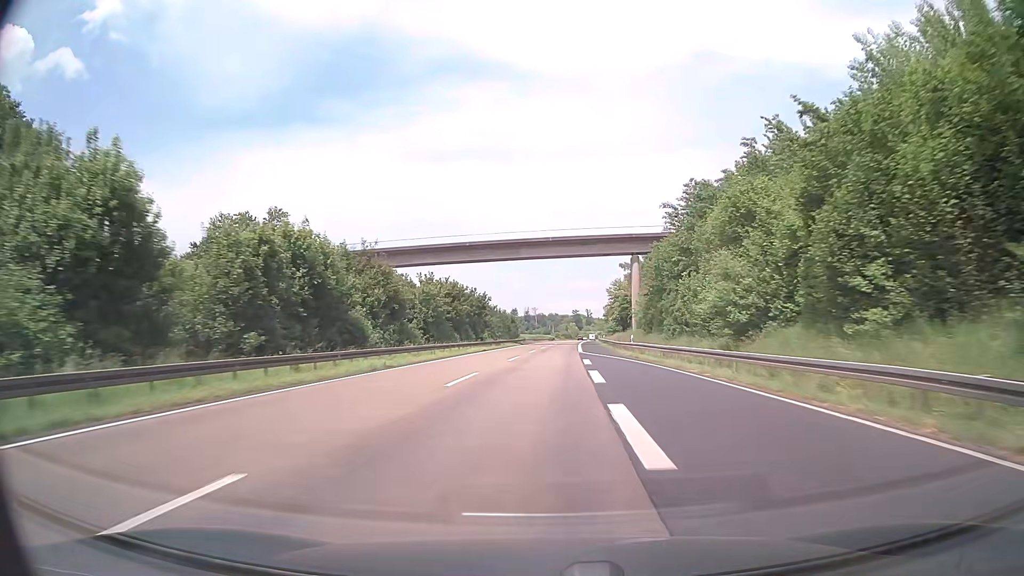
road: motorway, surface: asphalt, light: Day
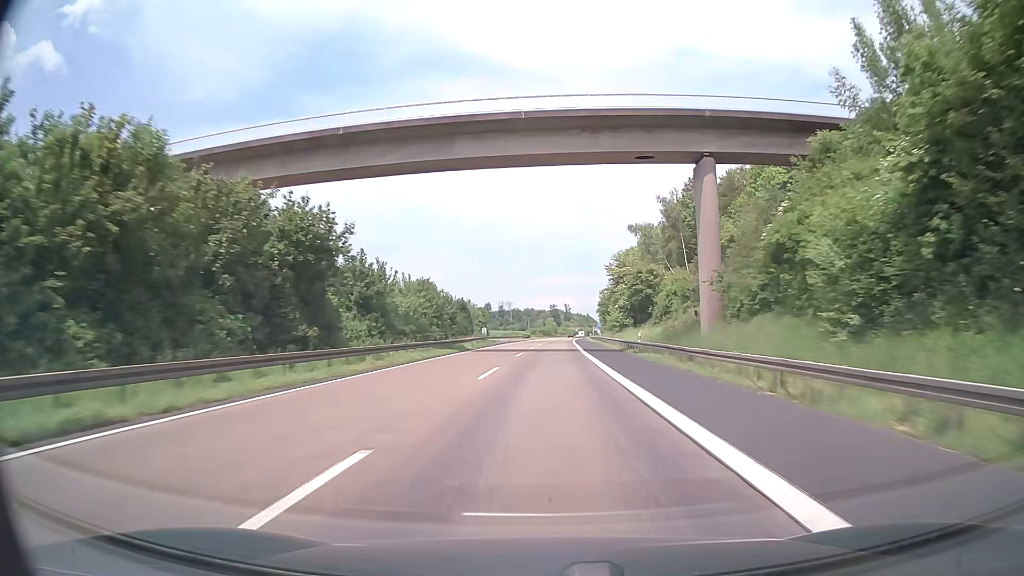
(+0.8, +52.0) m; +2°
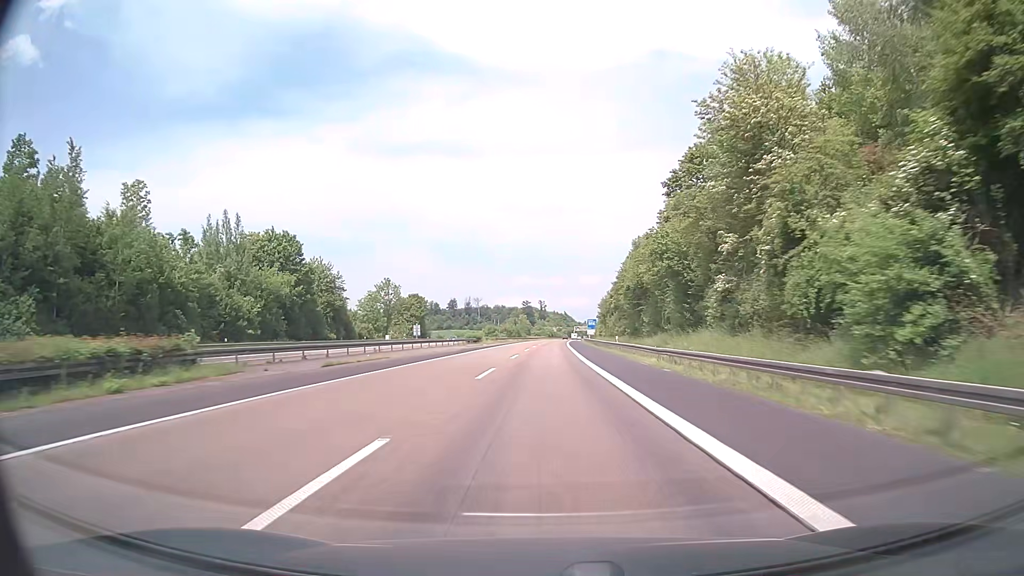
(+1.9, +86.2) m; +2°
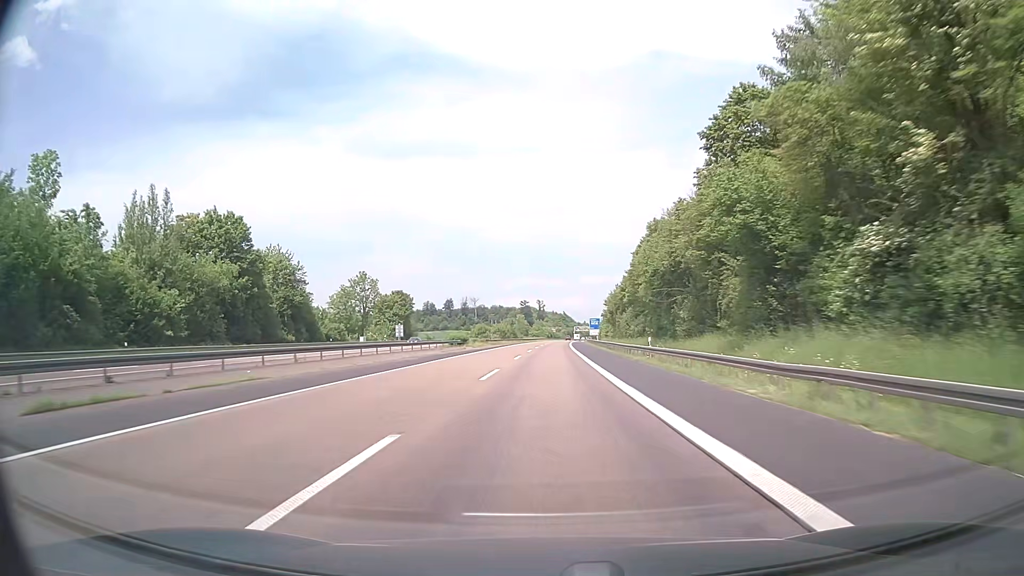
(0.0, +17.5) m; 0°
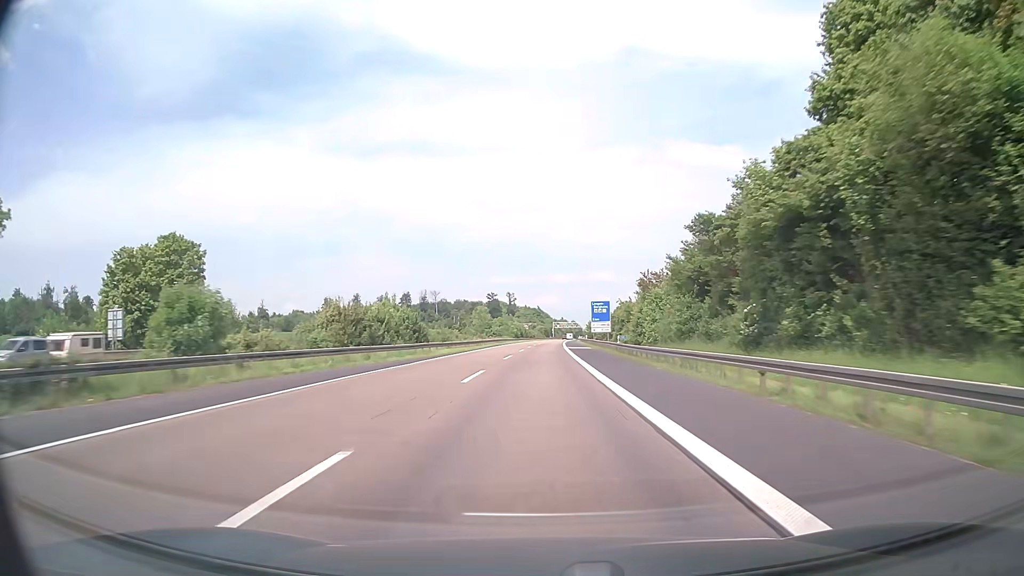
(+1.7, +90.6) m; +2°
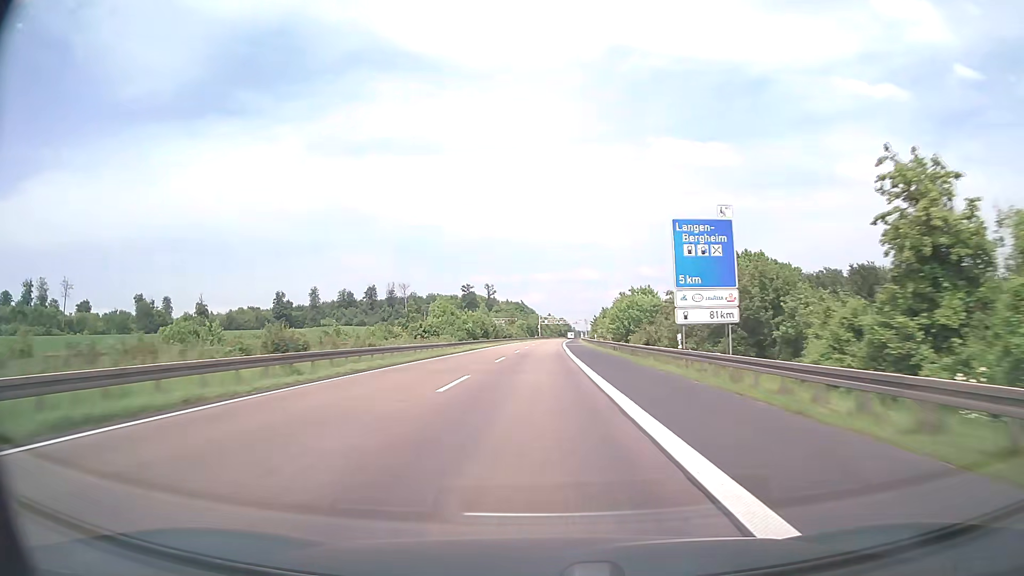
(+0.9, +74.6) m; +1°
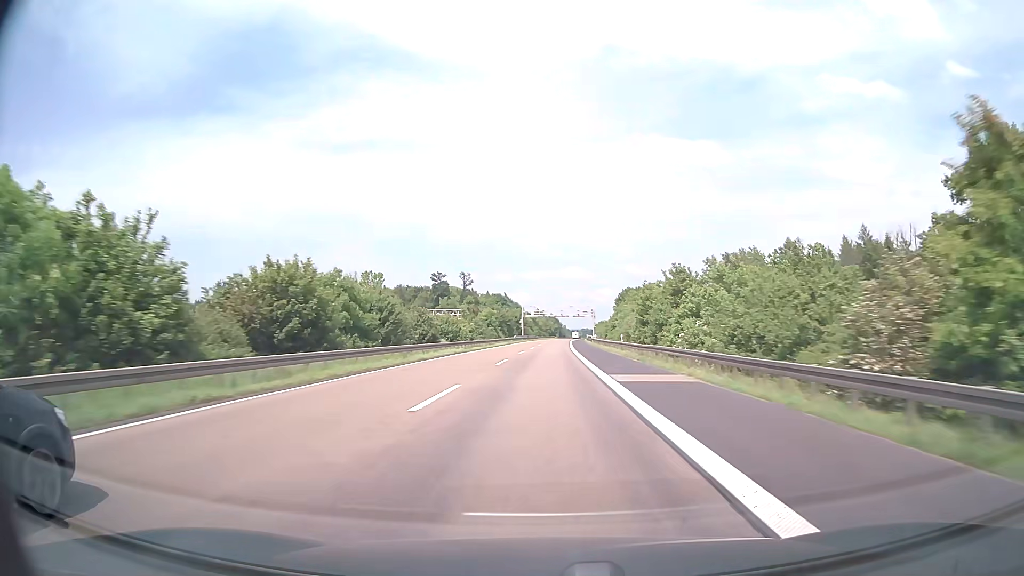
(+0.6, +75.4) m; +1°
